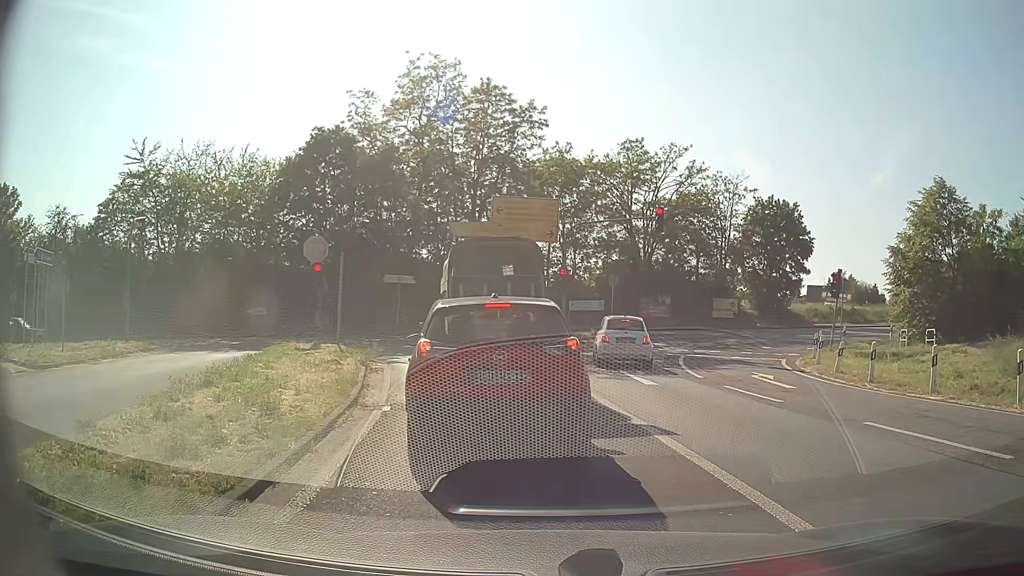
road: motorway_link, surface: asphalt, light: Day
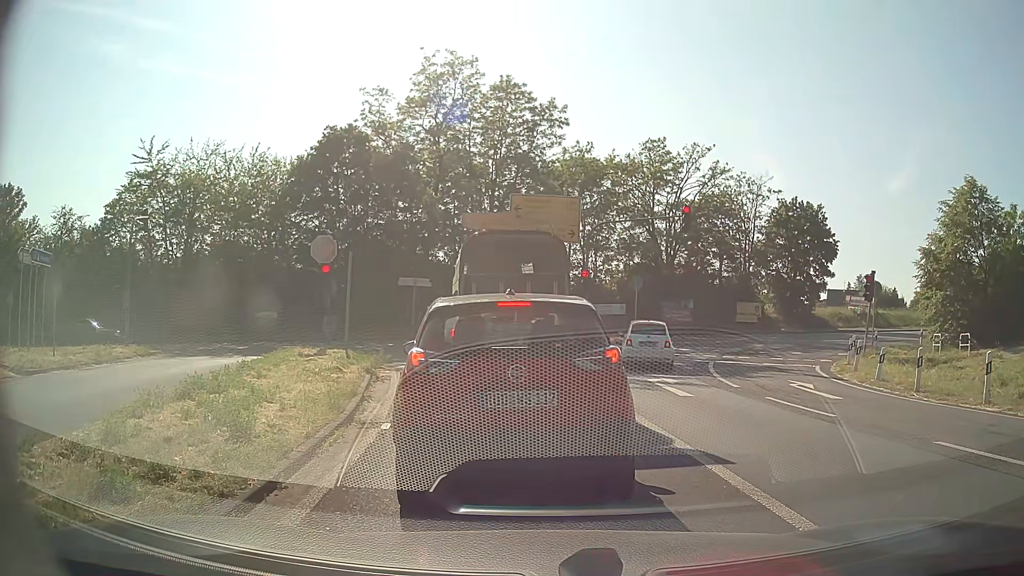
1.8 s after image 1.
(0.0, +1.4) m; 0°
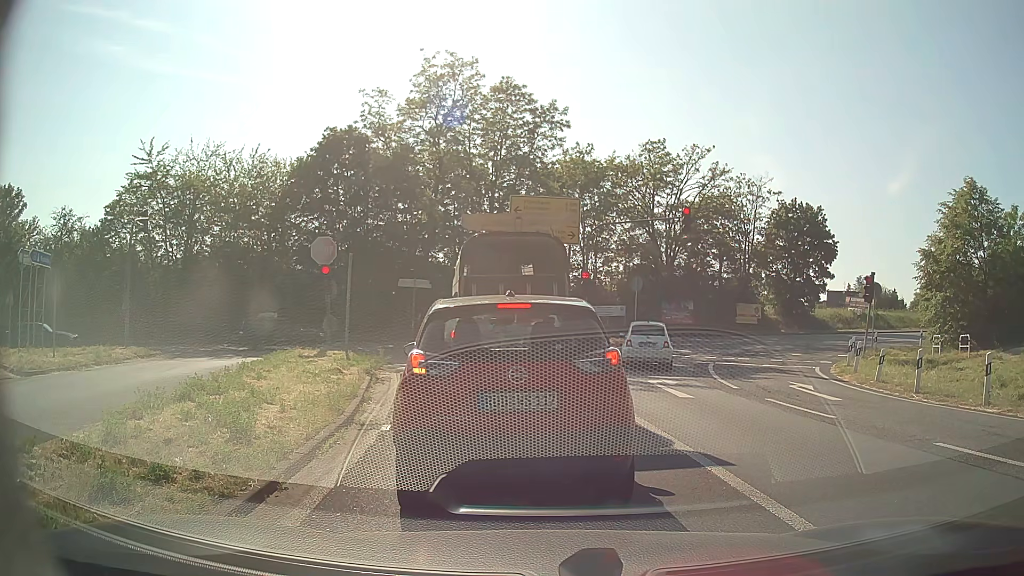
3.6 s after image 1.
(0.0, +0.1) m; 0°
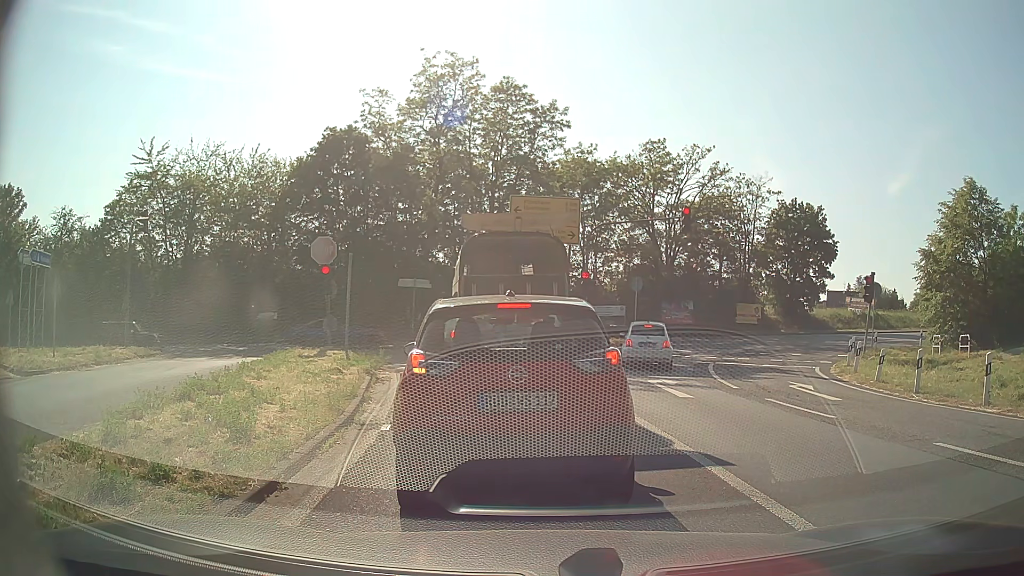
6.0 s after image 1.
(0.0, 0.0) m; 0°
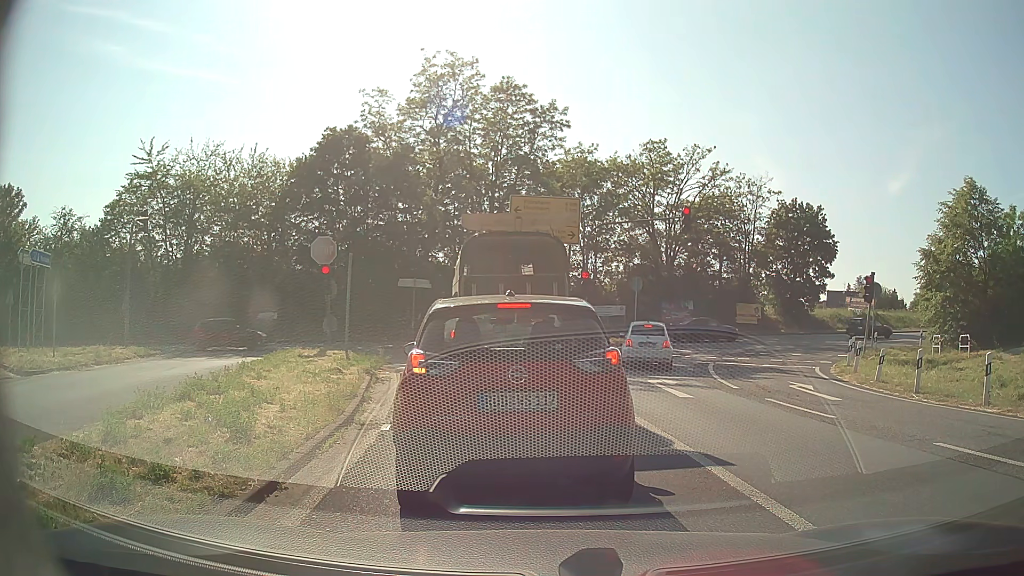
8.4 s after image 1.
(0.0, 0.0) m; 0°
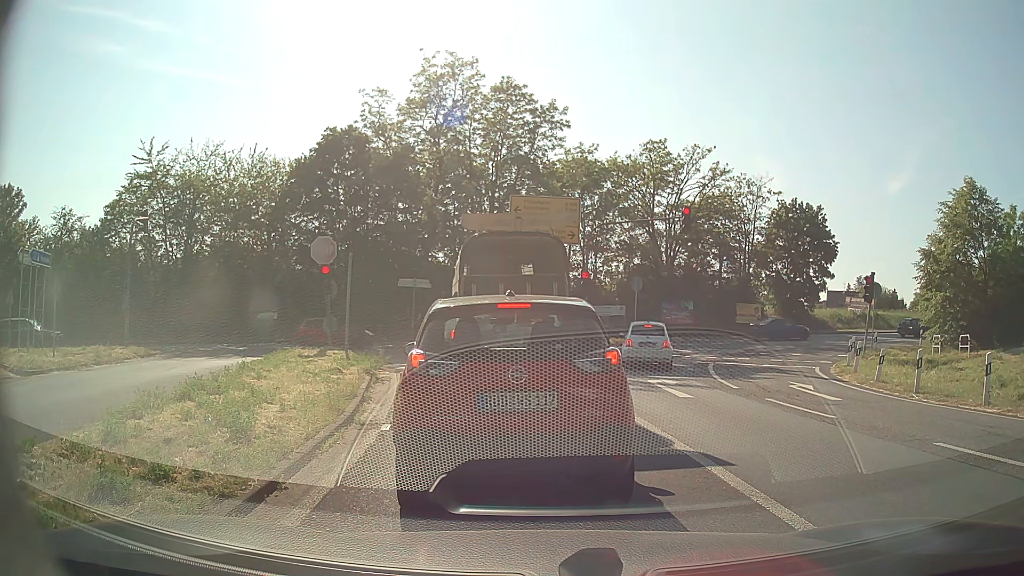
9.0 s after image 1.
(0.0, 0.0) m; 0°
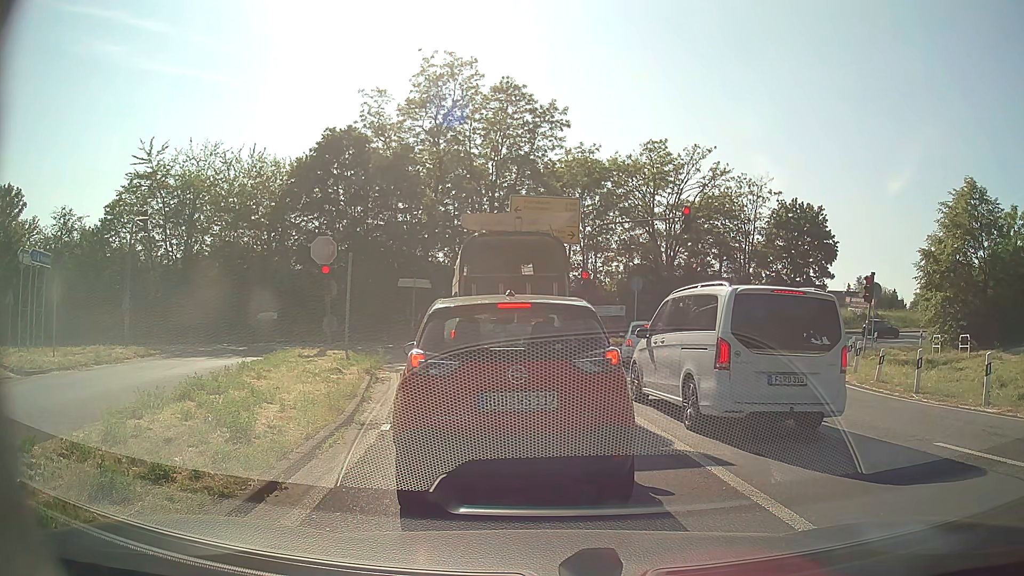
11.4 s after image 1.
(0.0, 0.0) m; 0°
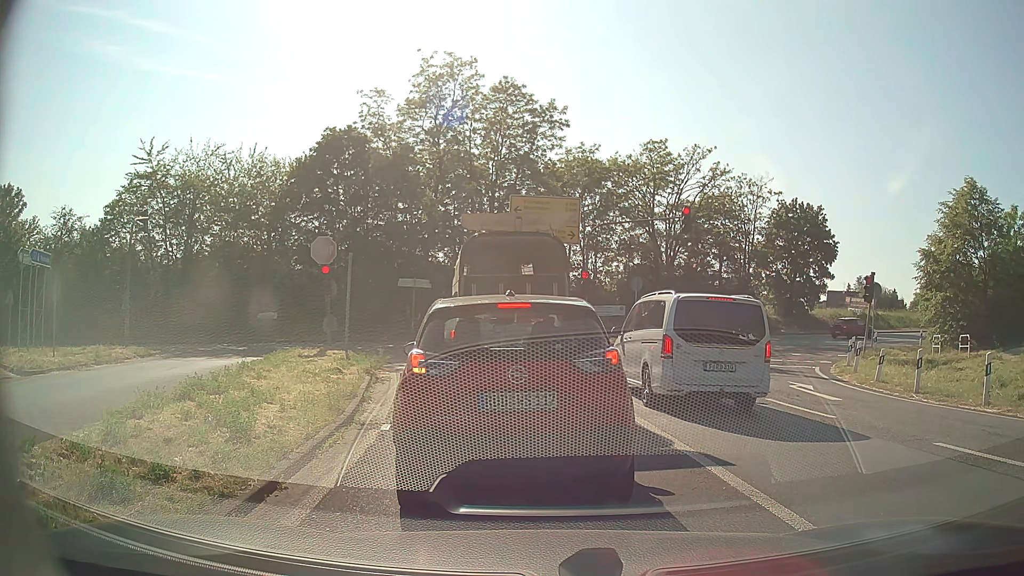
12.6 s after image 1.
(0.0, 0.0) m; 0°
(-1, +10) (-3, +20) (-7, +29) (-15, +34) (-25, +33) (-34, +29) (-43, +25) (-52, +20) (-61, +16) (-70, +11) m
